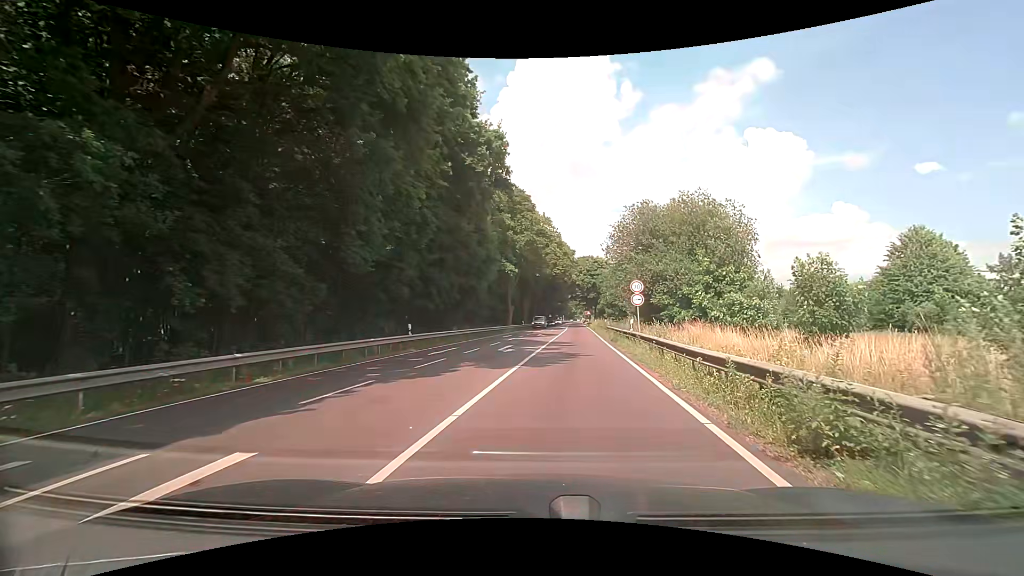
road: primary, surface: asphalt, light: Day
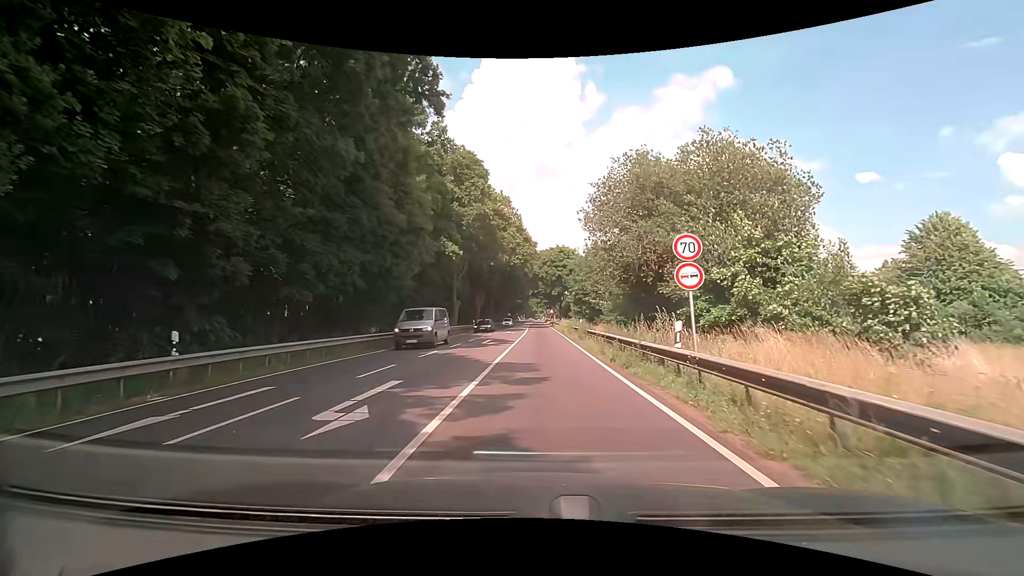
(+0.8, +14.6) m; +5°
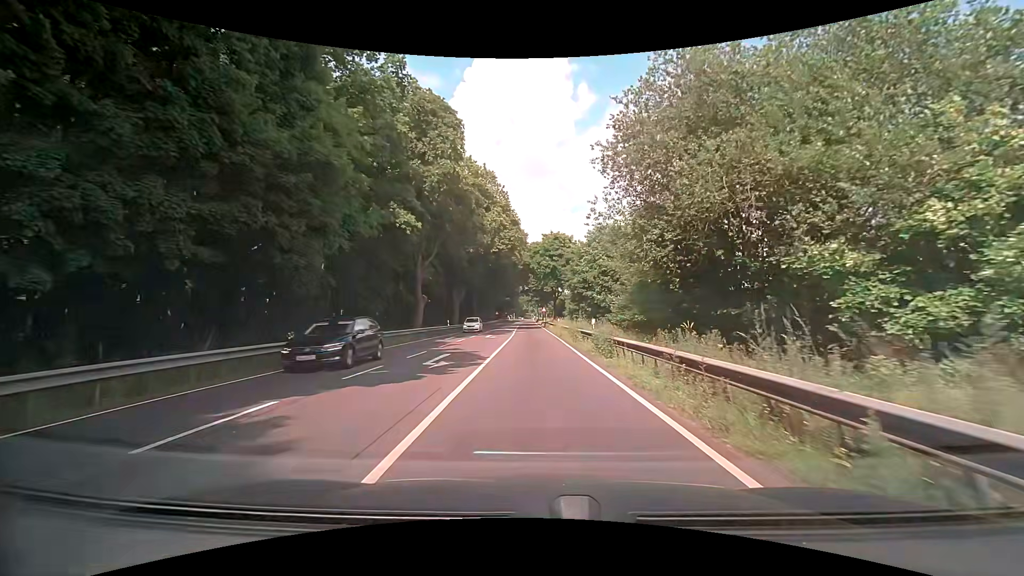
(+0.1, +12.6) m; +1°
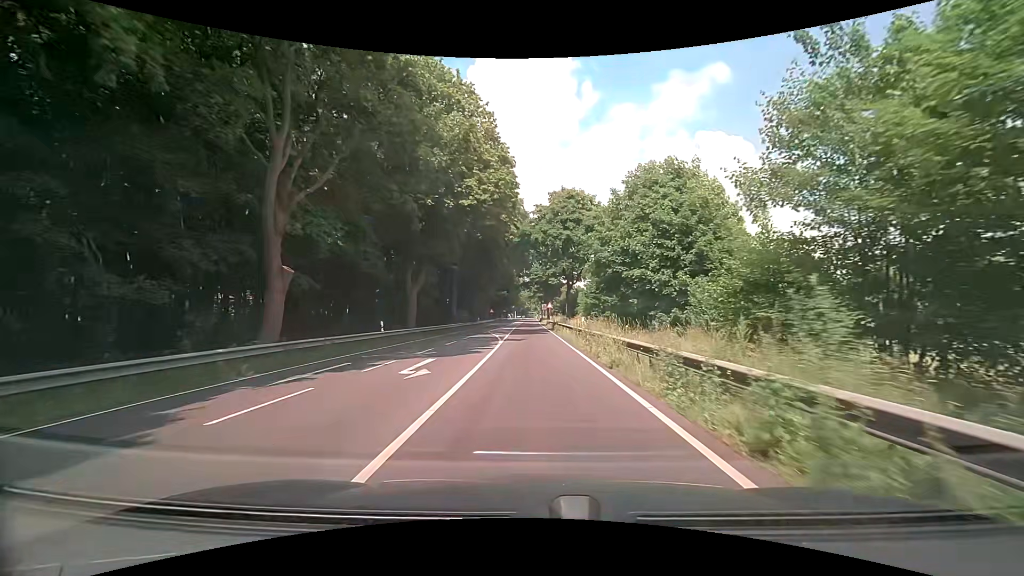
(0.0, +22.9) m; 0°
(0, +10) (0, +20) (0, +30) (0, +40) (0, +50) (-1, +60) (-1, +70) (-1, +80) (-1, +90) (-1, +100) m
